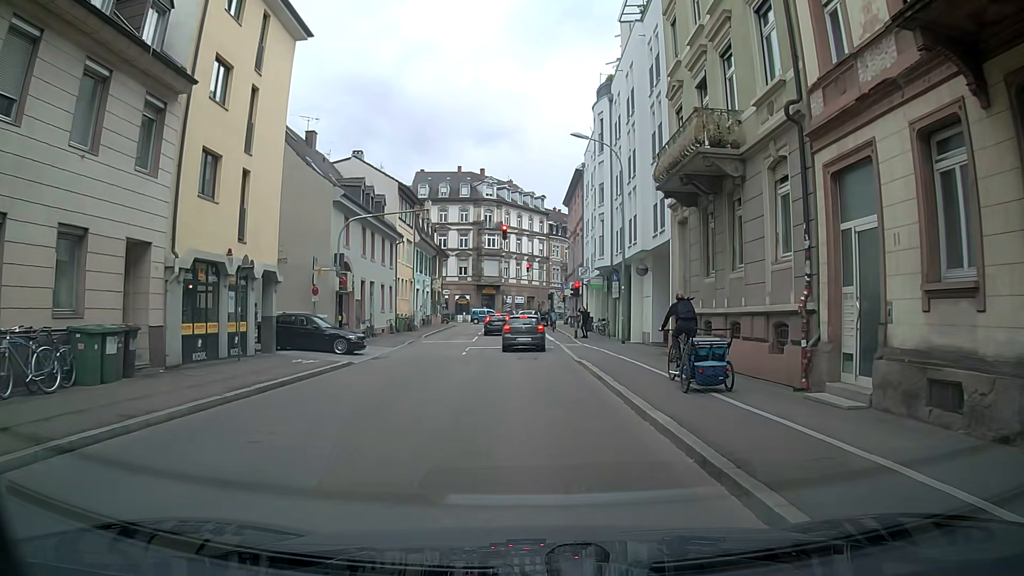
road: unclassified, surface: asphalt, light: Day
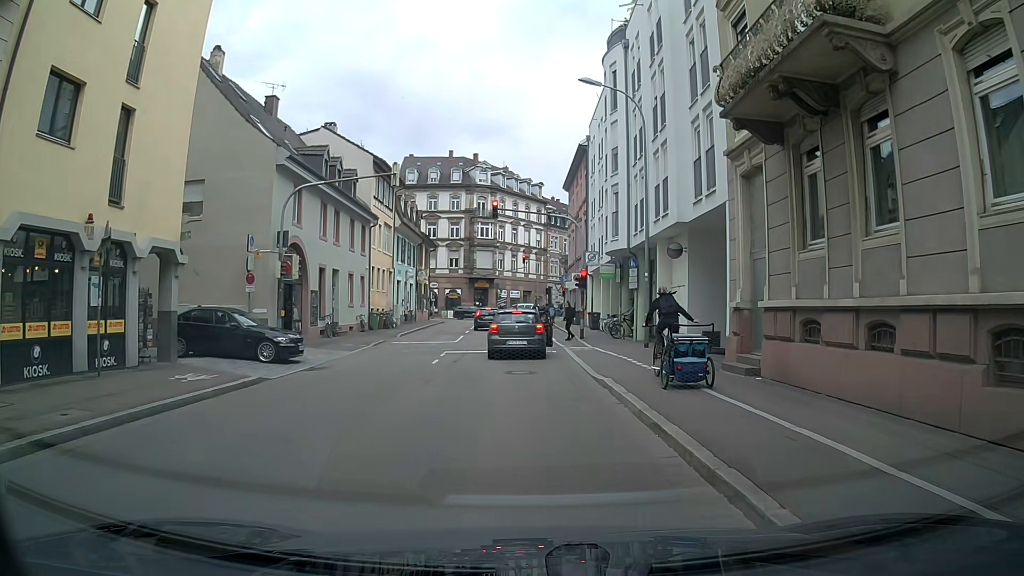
(-0.1, +6.6) m; -2°
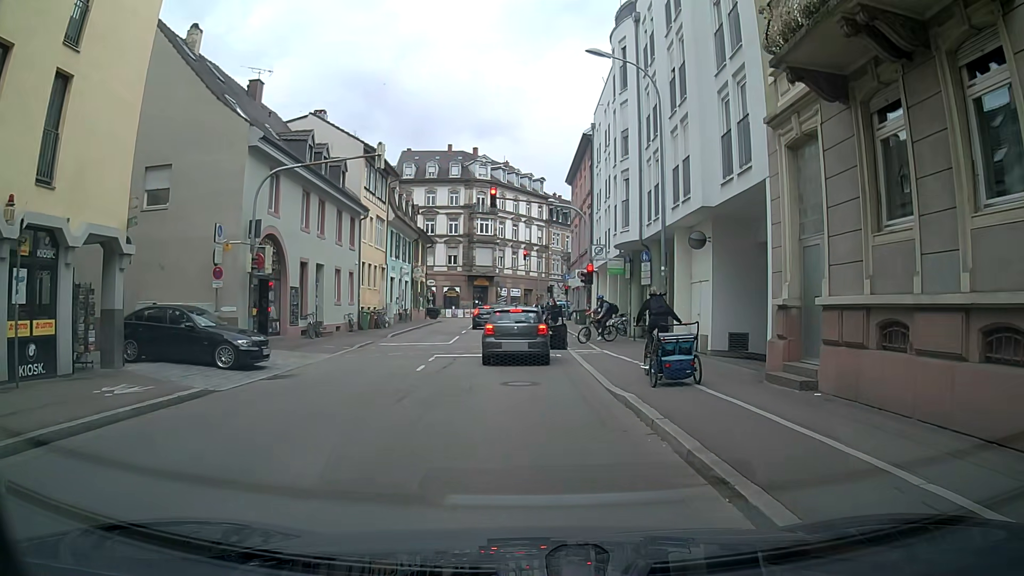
(0.0, +2.5) m; +1°
